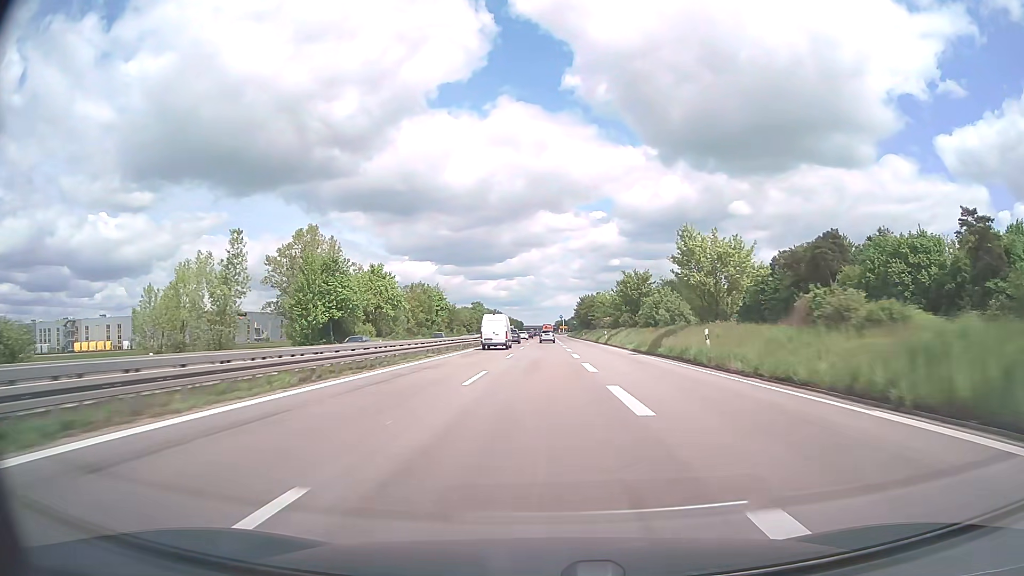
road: trunk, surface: asphalt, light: Day
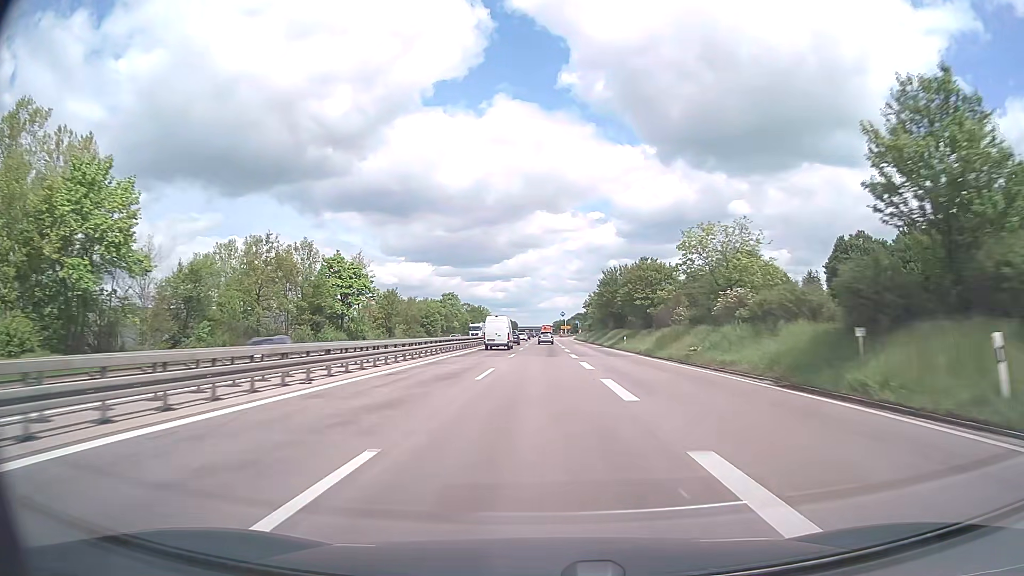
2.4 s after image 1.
(+0.1, +69.3) m; 0°
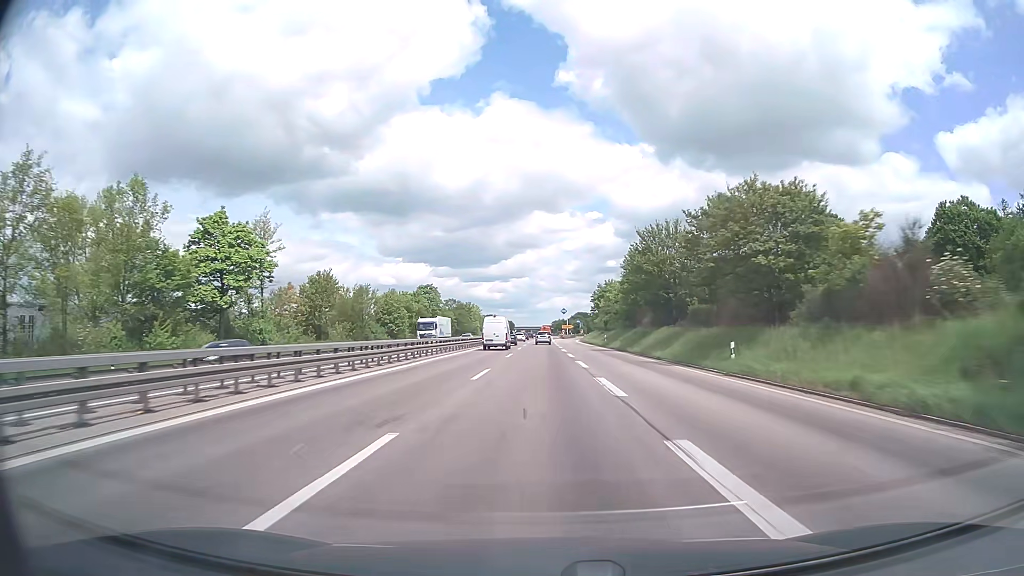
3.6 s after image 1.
(0.0, +34.5) m; 0°
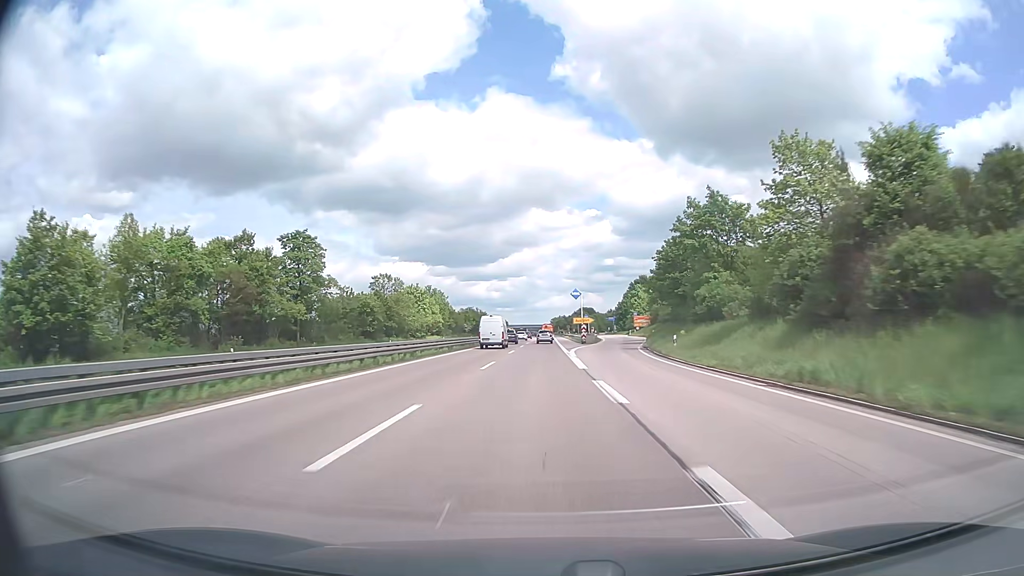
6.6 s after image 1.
(-0.1, +85.6) m; 0°
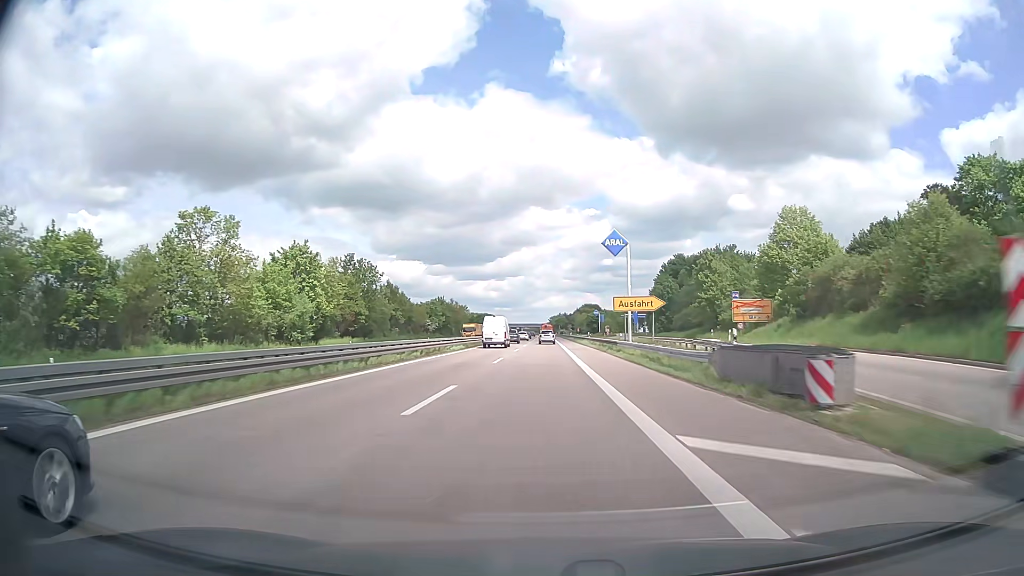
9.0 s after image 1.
(+0.1, +67.6) m; 0°
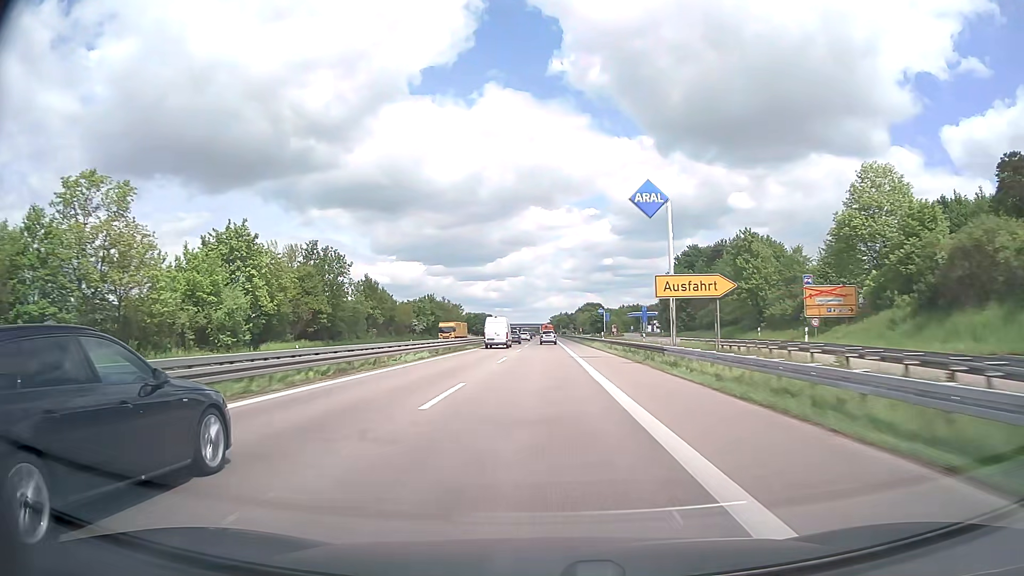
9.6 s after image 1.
(0.0, +16.9) m; 0°
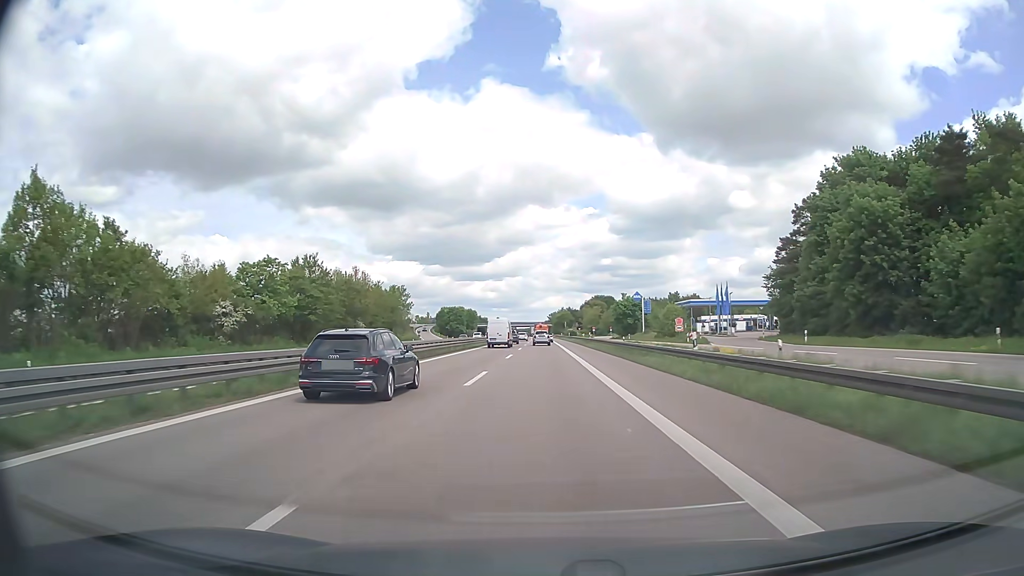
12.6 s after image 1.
(+0.5, +84.6) m; 0°
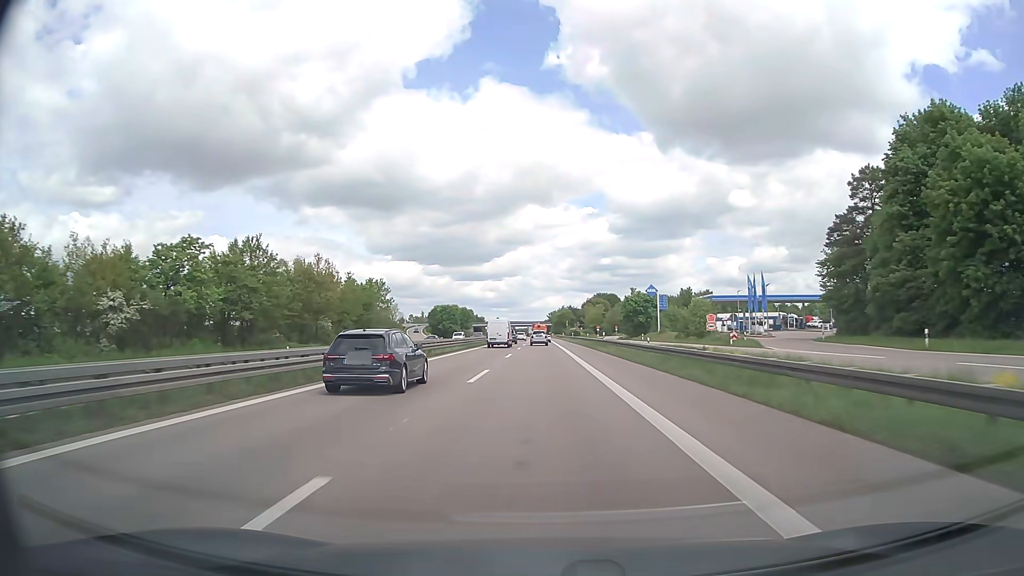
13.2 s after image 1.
(0.0, +16.9) m; 0°
(0, +10) (0, +20) (0, +30) (0, +40) (0, +50) (0, +60) (0, +70) (0, +80) (0, +90) (-1, +100) m
